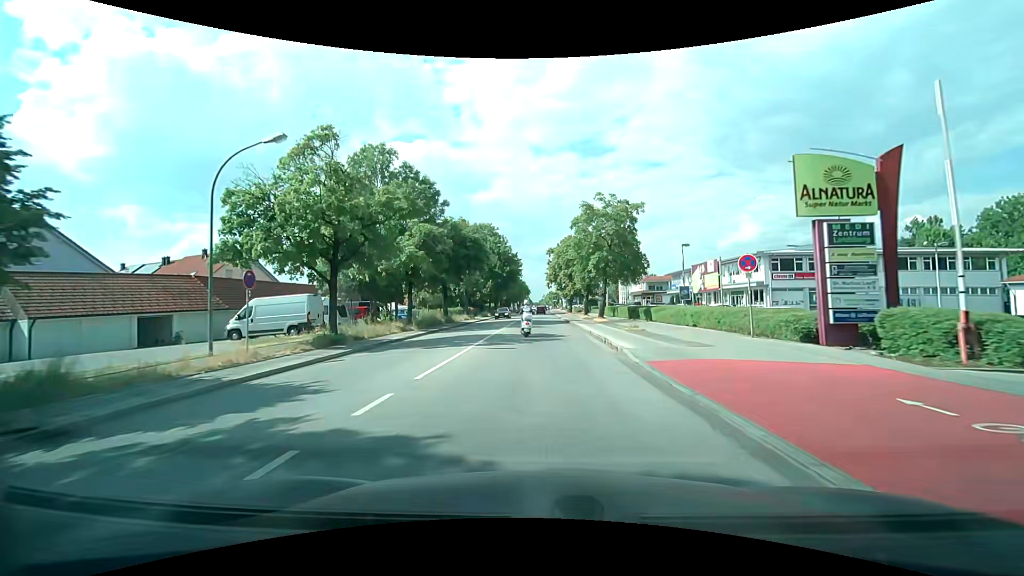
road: secondary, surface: asphalt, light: Day
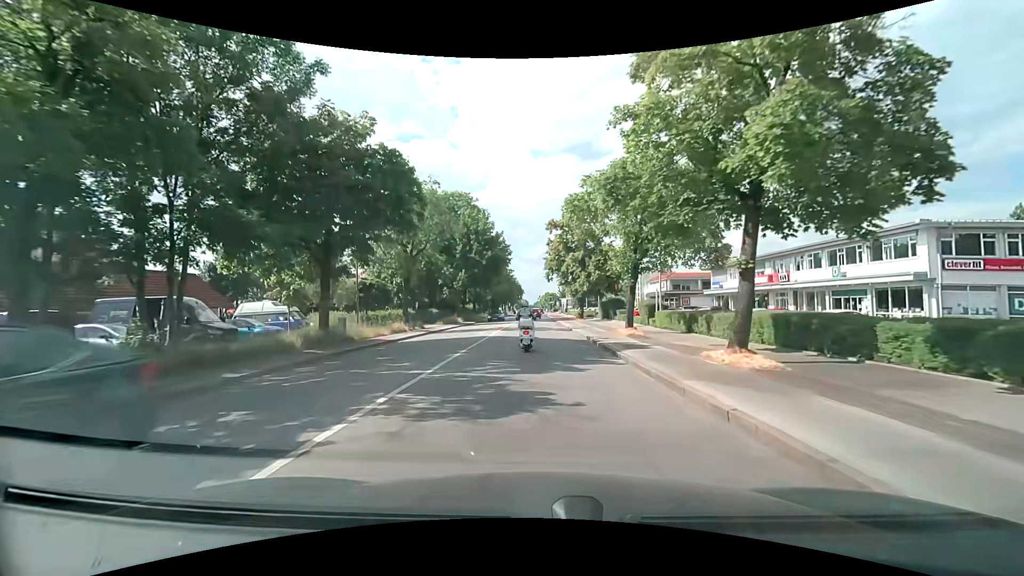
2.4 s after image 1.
(-0.1, +25.4) m; 0°
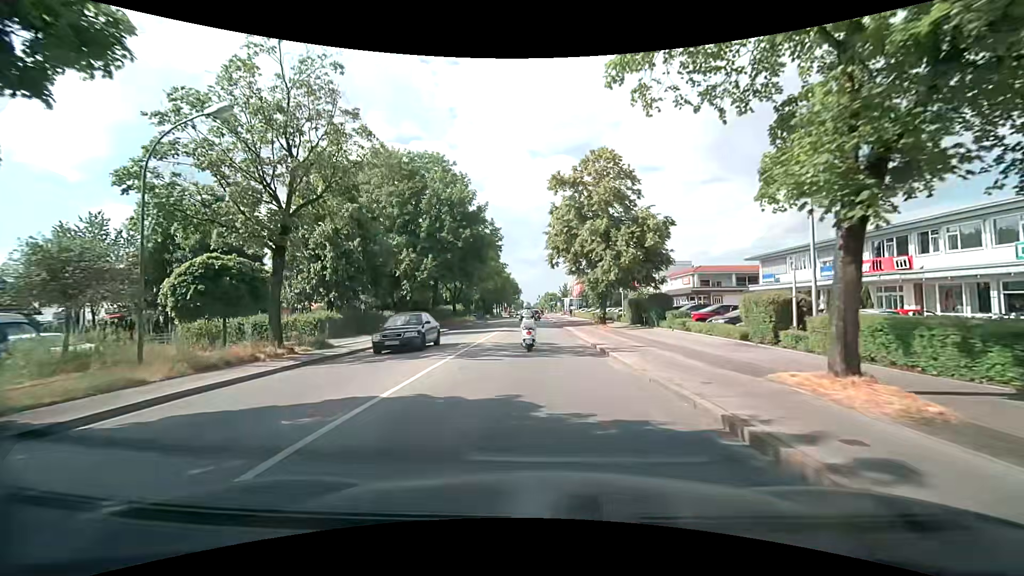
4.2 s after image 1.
(0.0, +16.8) m; 0°
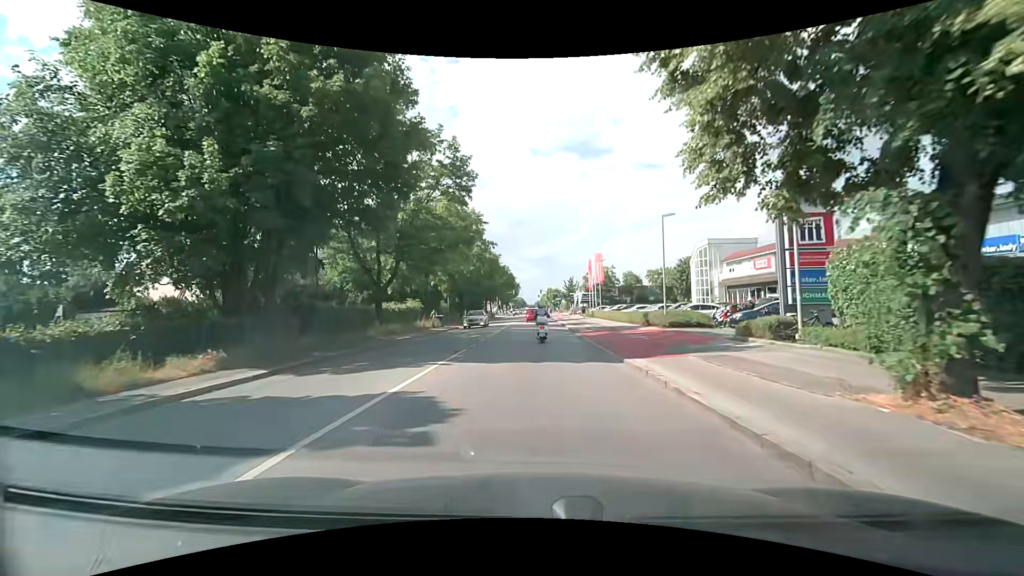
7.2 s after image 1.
(-0.1, +27.0) m; 0°
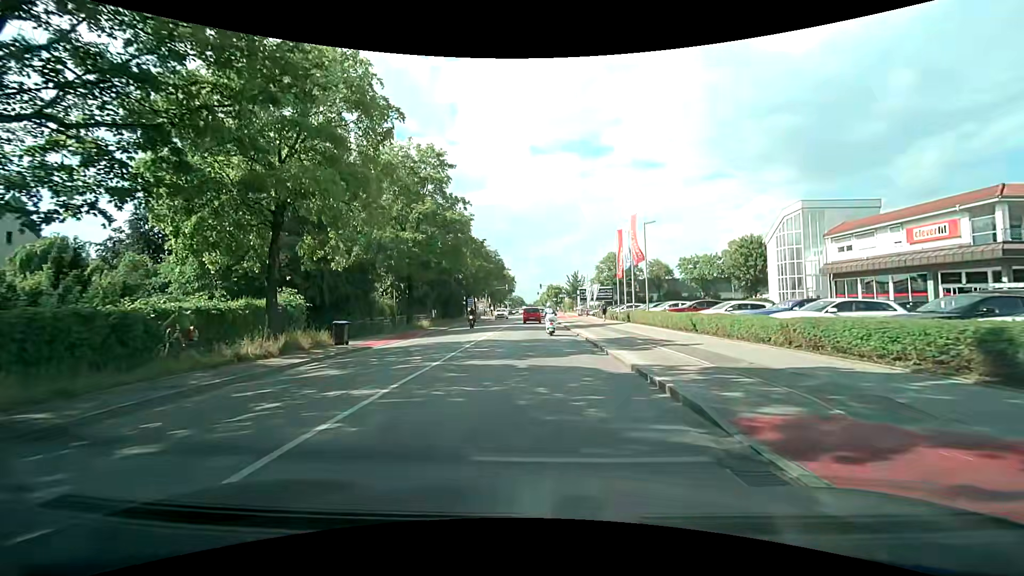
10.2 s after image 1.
(+0.1, +23.2) m; 0°
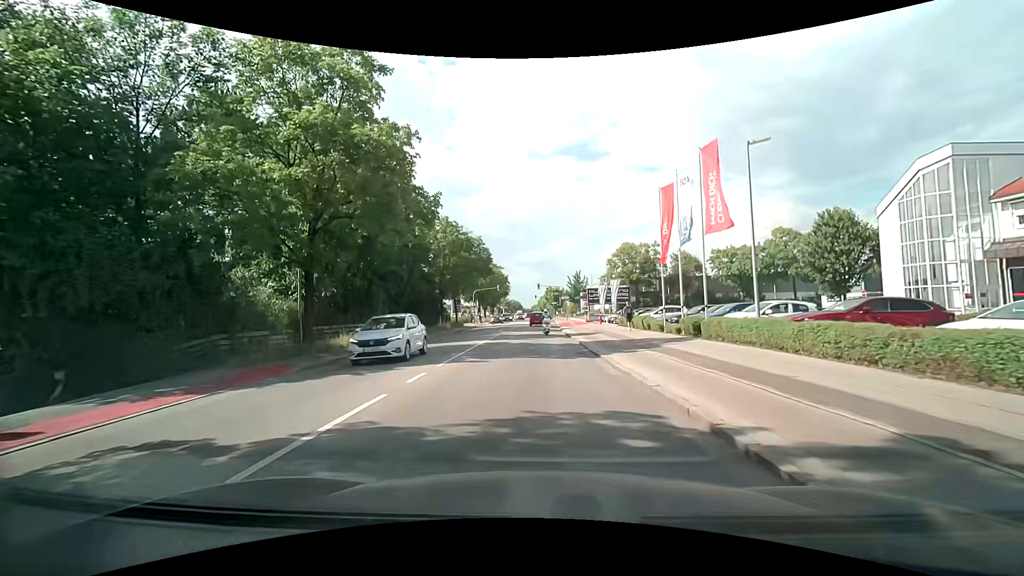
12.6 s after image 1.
(0.0, +15.6) m; 0°
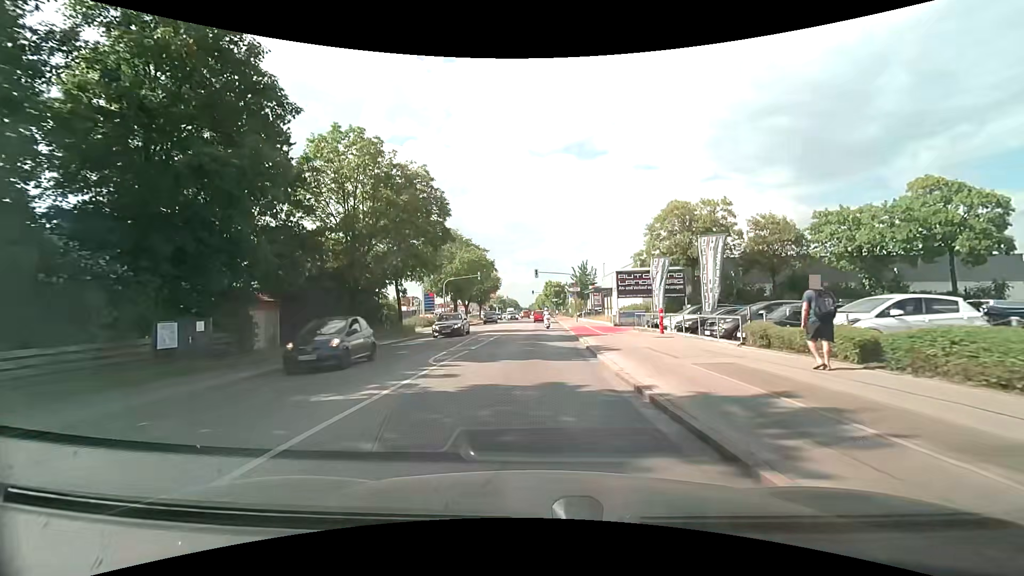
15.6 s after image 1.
(-0.1, +23.7) m; -1°
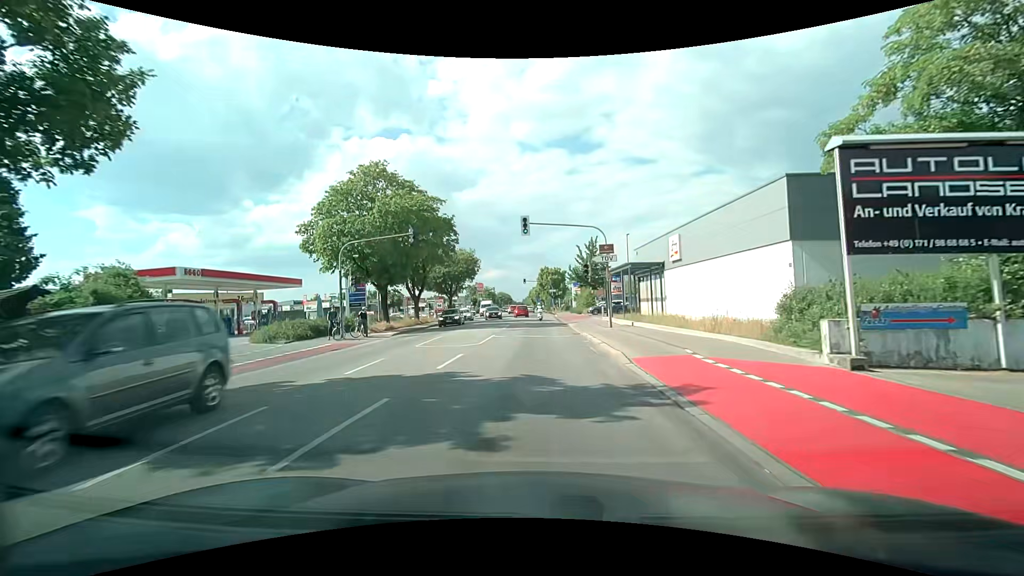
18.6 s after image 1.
(+0.6, +28.2) m; +2°
(0, +10) (0, +20) (0, +30) (0, +40) (0, +50) (-1, +60) (-1, +70) (-1, +80) (-2, +90) (-2, +100) m
